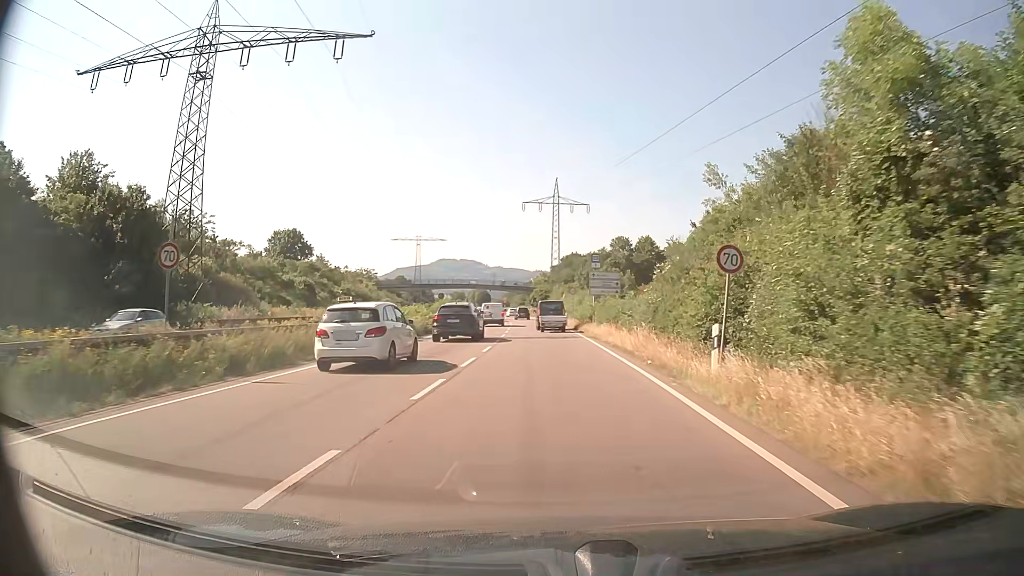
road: trunk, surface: asphalt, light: Day
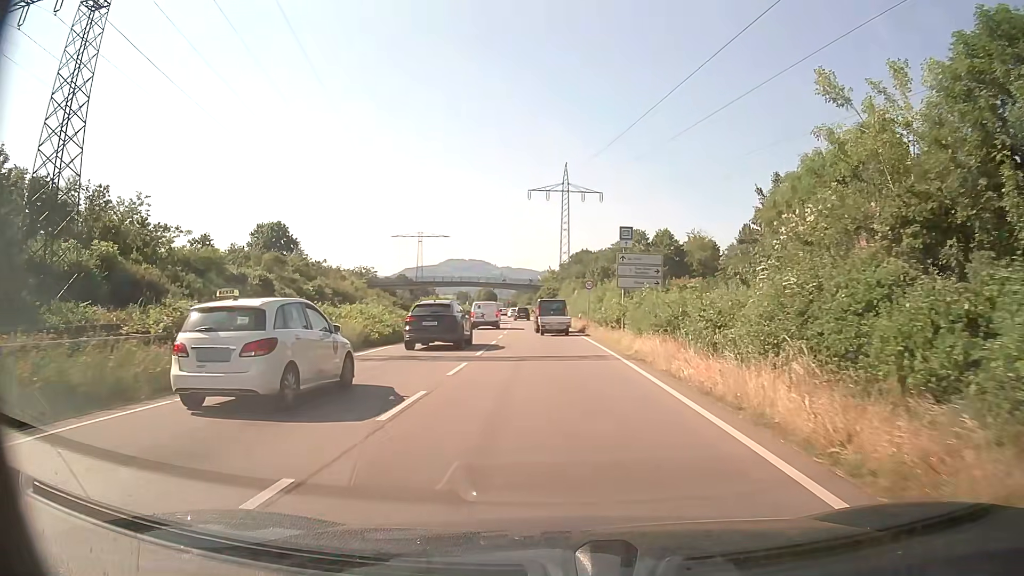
(-0.1, +13.8) m; -1°
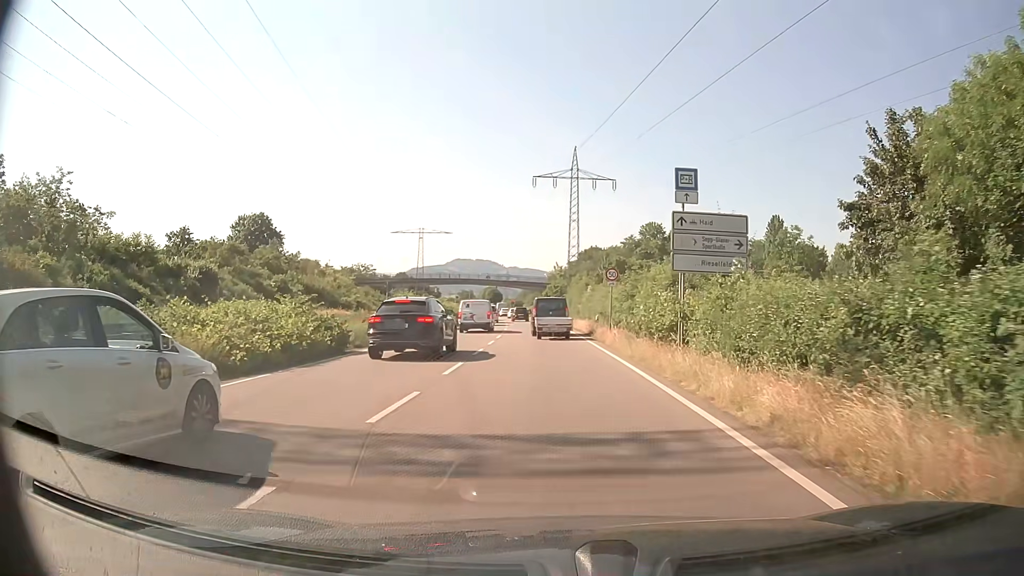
(0.0, +12.2) m; 0°
